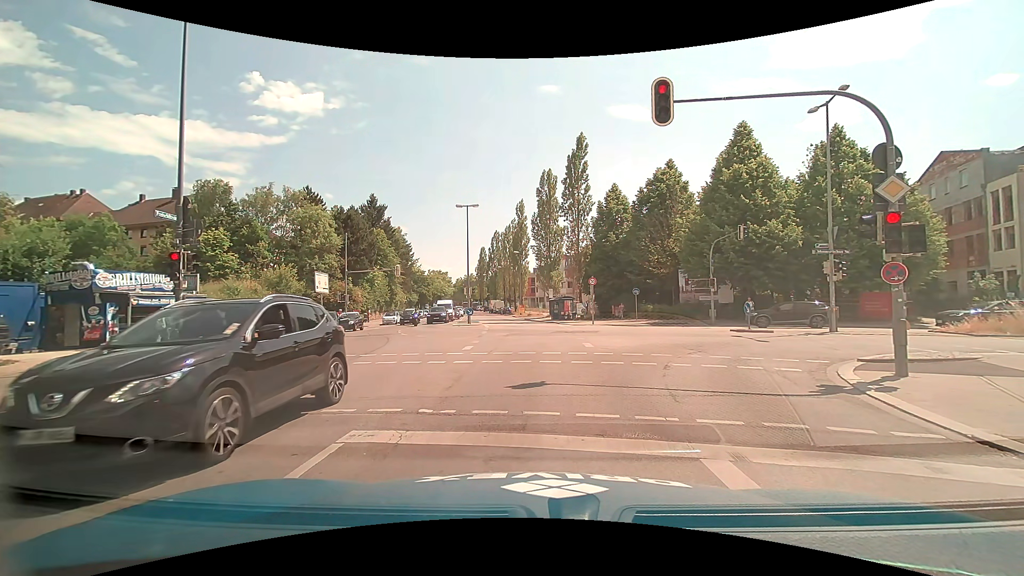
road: tertiary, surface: asphalt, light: Day
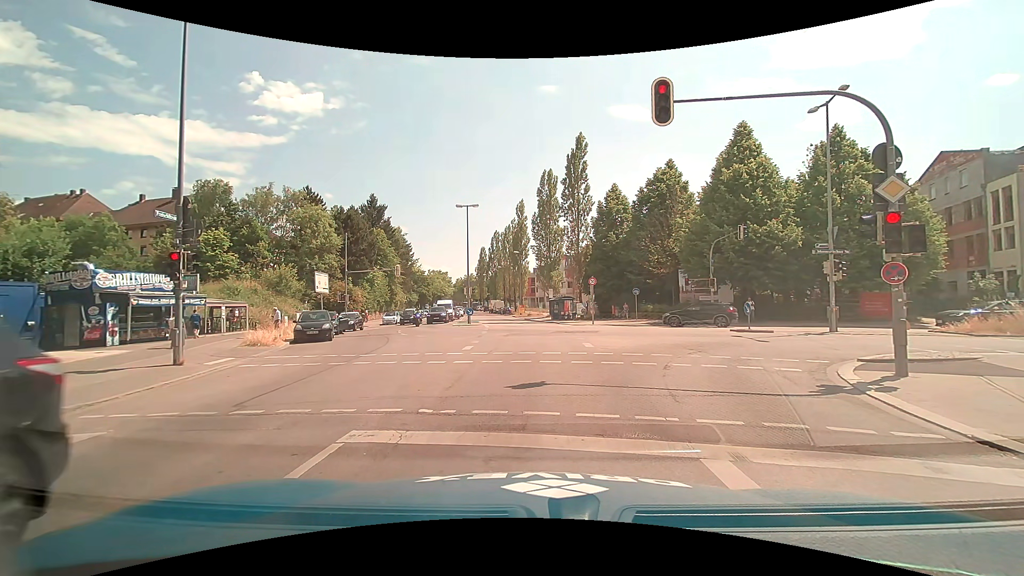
(0.0, 0.0) m; 0°
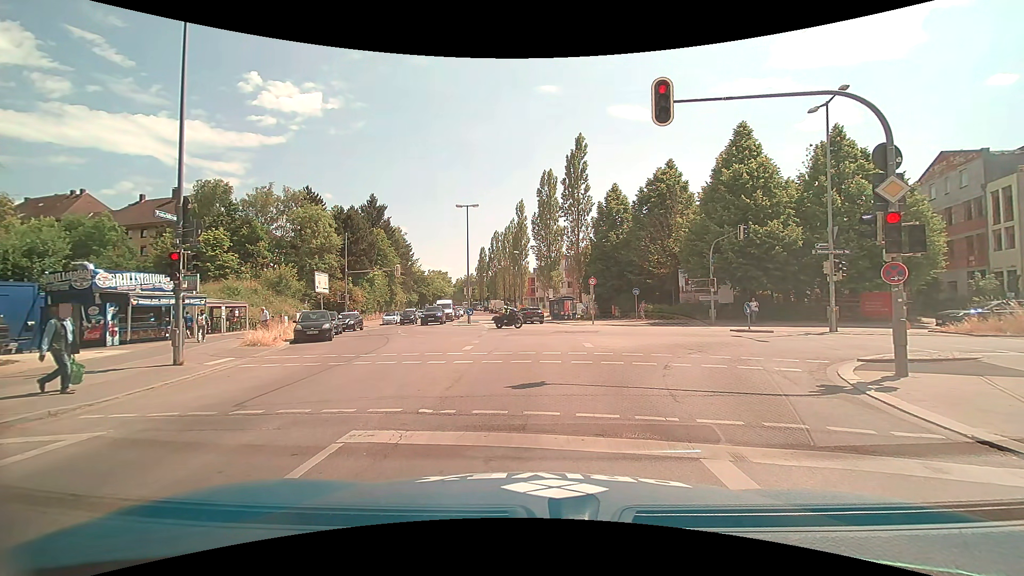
(0.0, 0.0) m; 0°
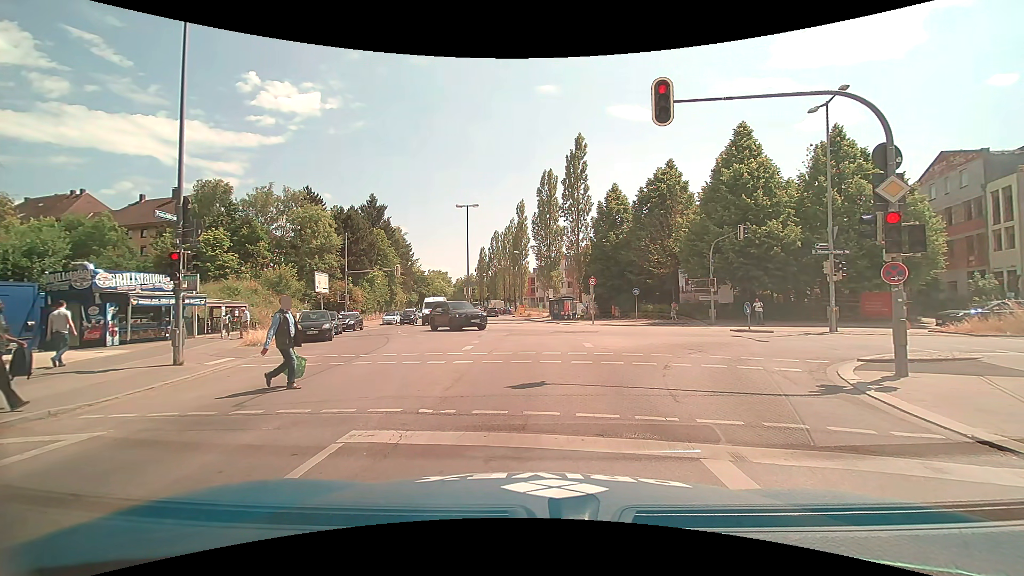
(0.0, 0.0) m; 0°
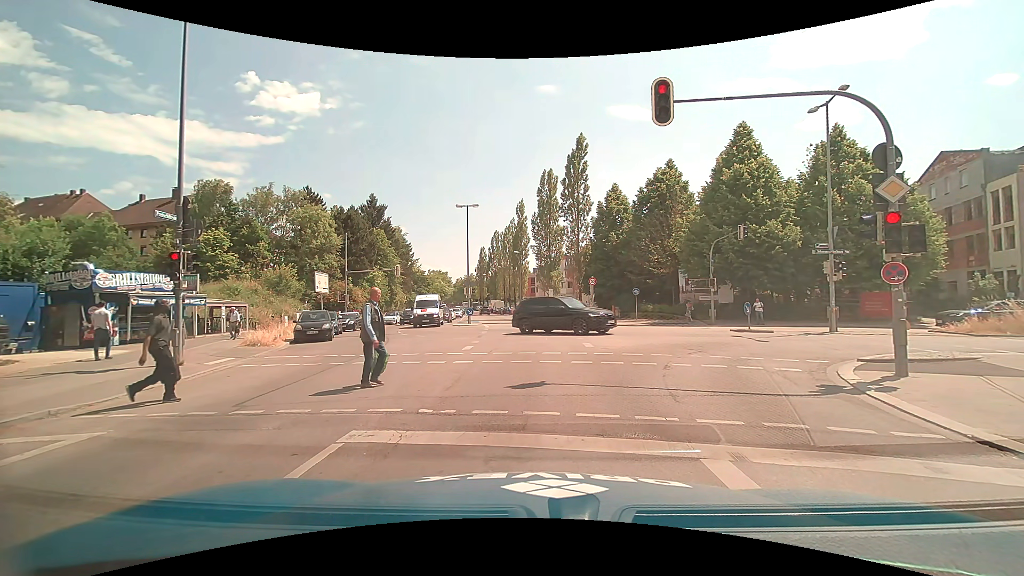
(0.0, 0.0) m; 0°
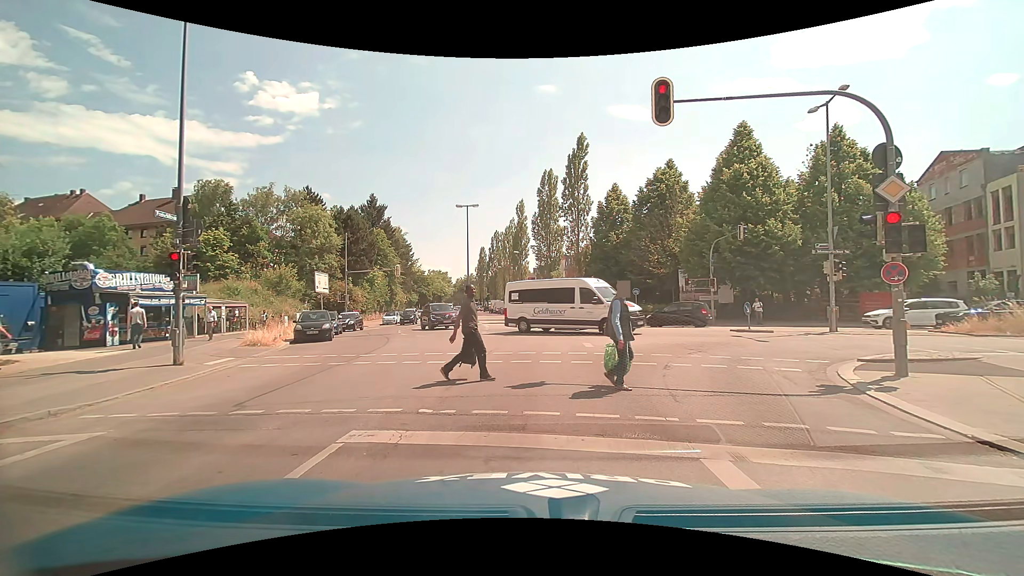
(0.0, 0.0) m; 0°
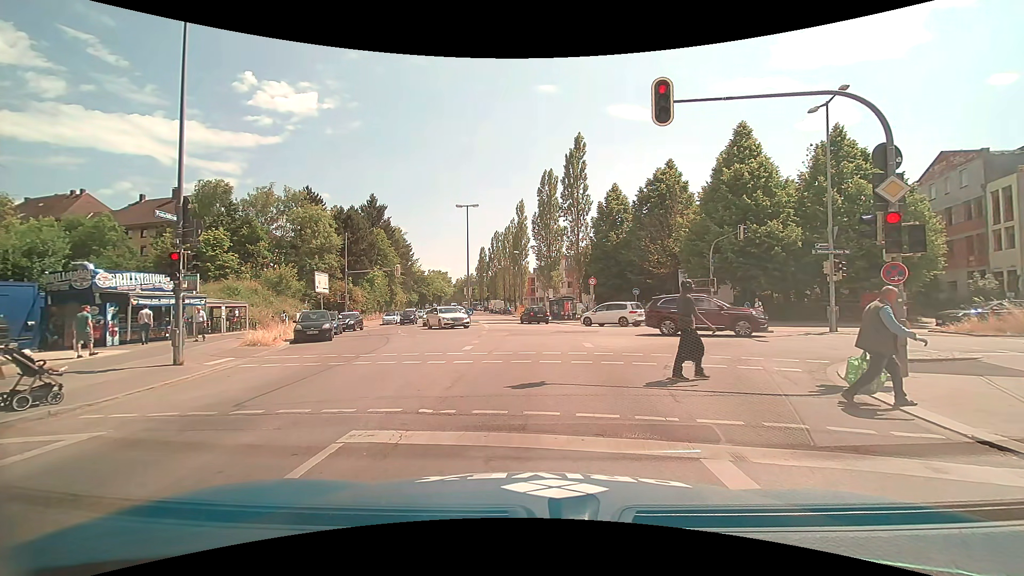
(0.0, 0.0) m; 0°
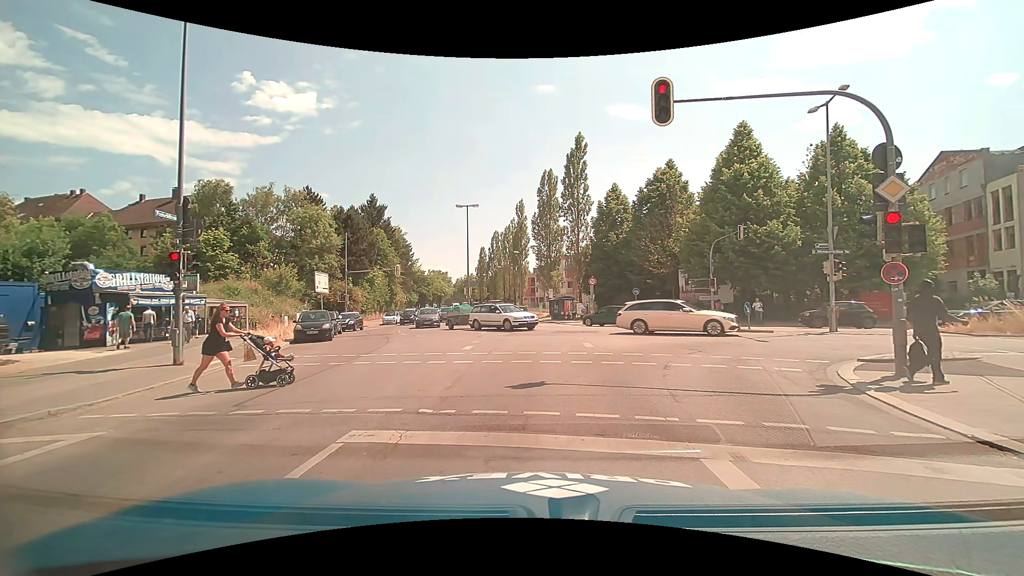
(0.0, 0.0) m; 0°
(0, +10) (-1, +20) (-2, +30) (-3, +40) (-5, +50) (-7, +59) (-10, +69) (-12, +79) (-14, +89) (-16, +99) m
